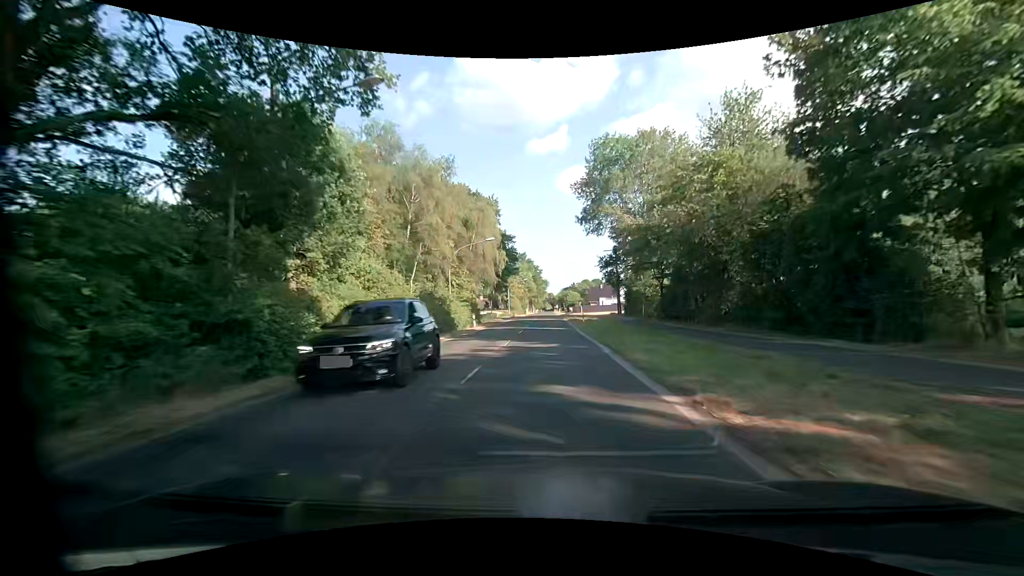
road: secondary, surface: asphalt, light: Day
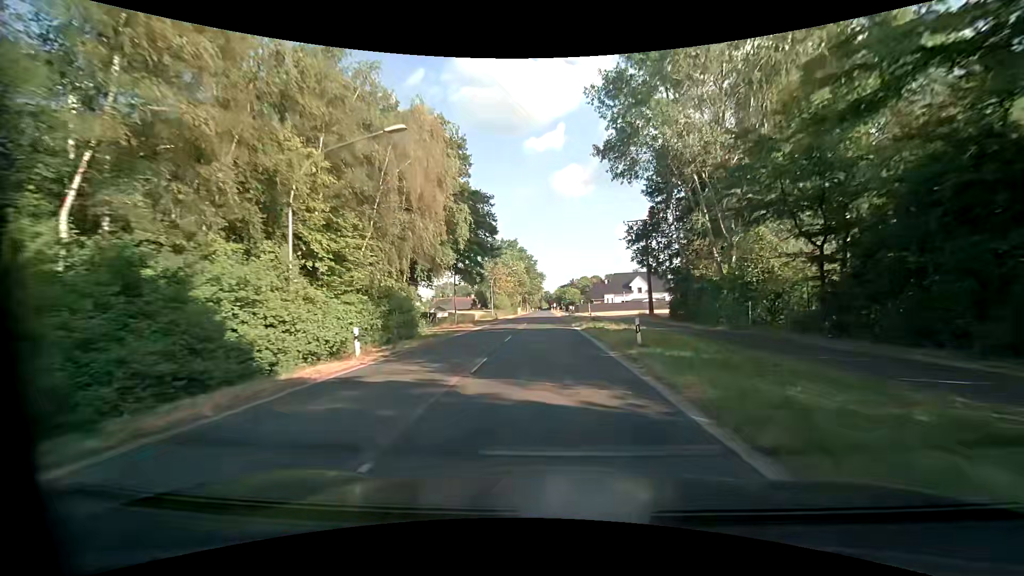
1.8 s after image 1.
(-0.1, +25.5) m; 0°
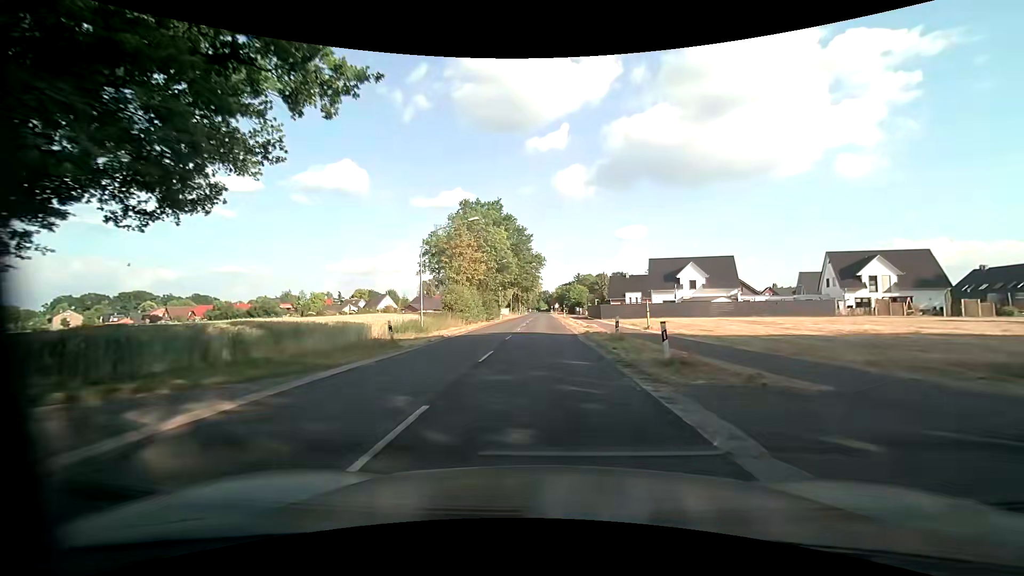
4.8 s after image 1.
(-0.2, +42.5) m; +1°
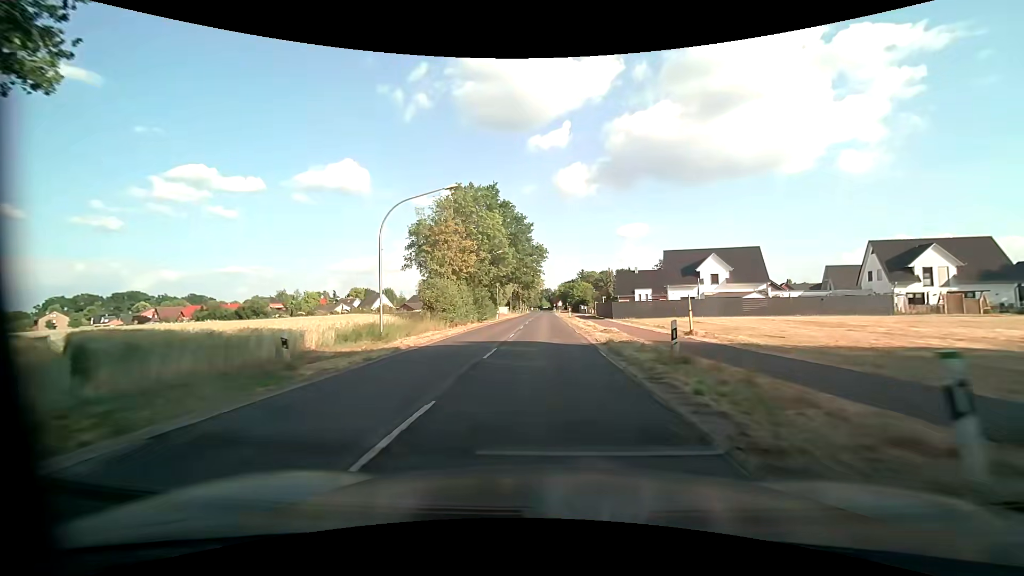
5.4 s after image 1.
(-0.1, +8.5) m; -1°
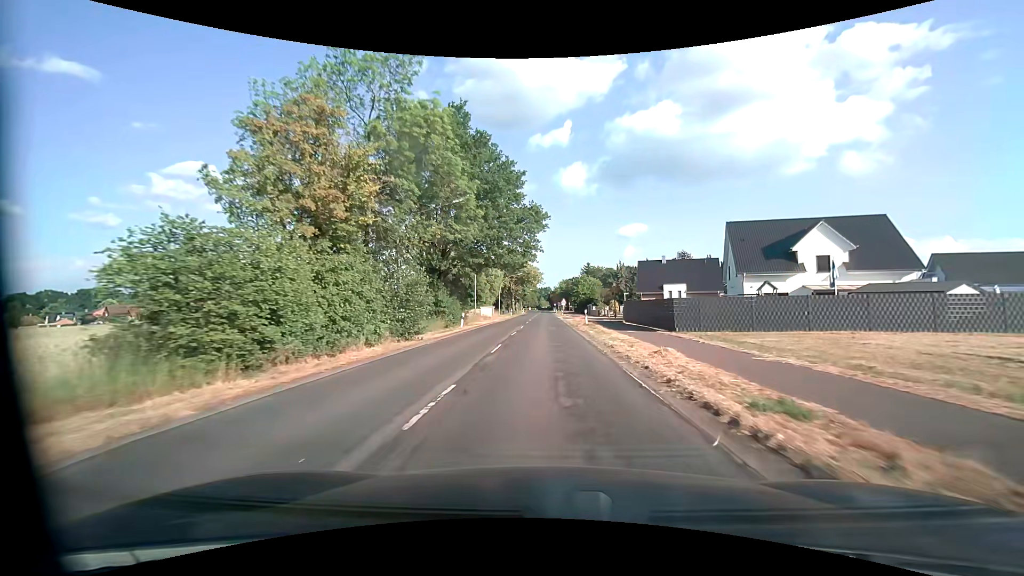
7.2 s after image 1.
(-0.2, +25.6) m; 0°
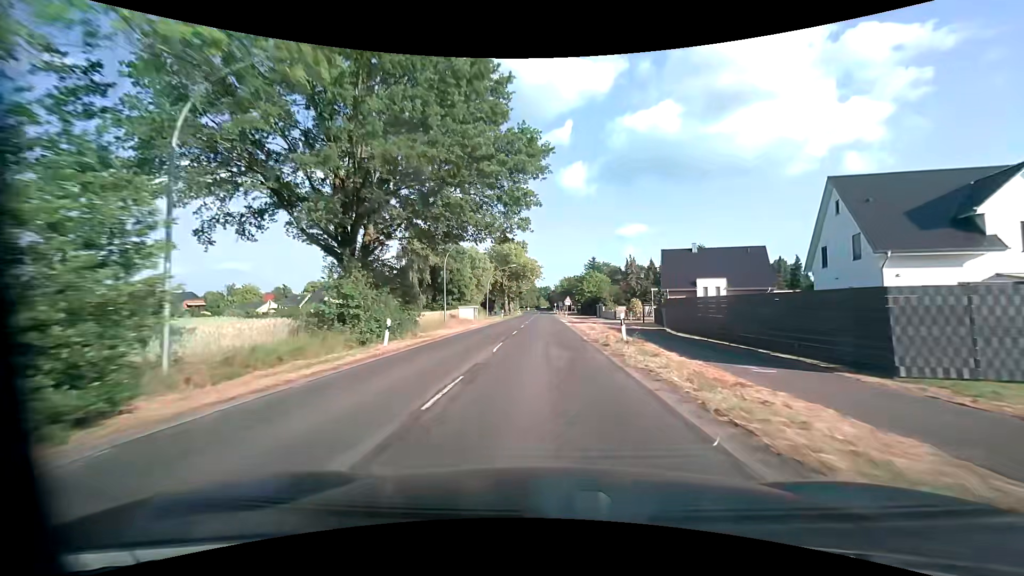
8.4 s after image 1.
(0.0, +17.1) m; 0°
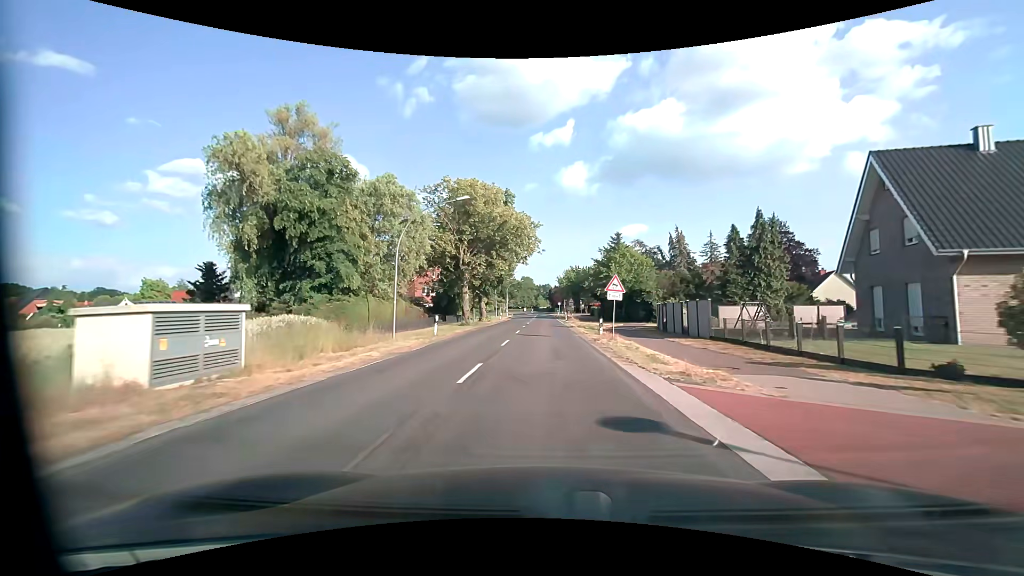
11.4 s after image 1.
(-0.1, +42.8) m; 0°
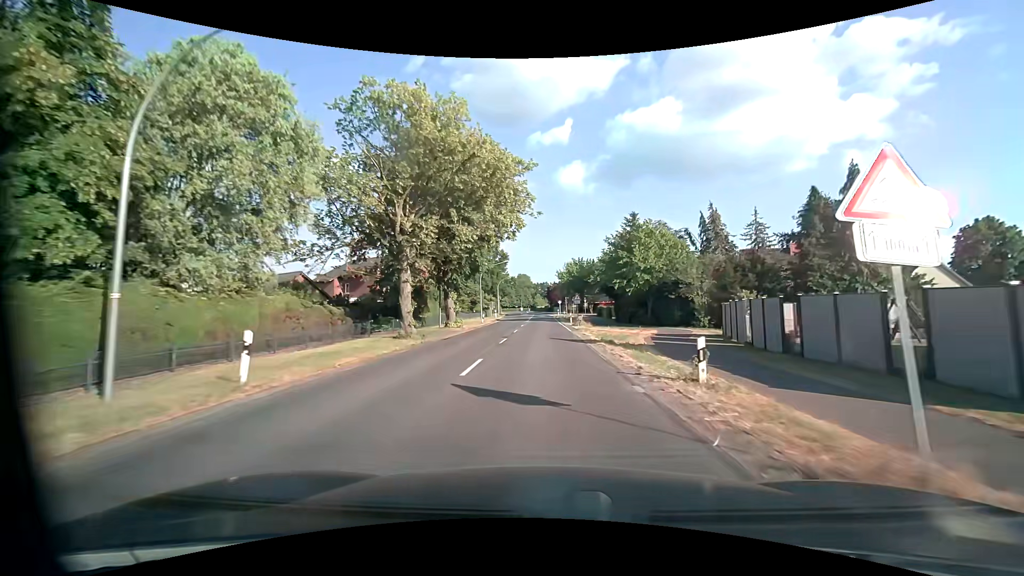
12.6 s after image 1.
(0.0, +17.1) m; 0°
(0, +10) (0, +20) (0, +30) (0, +40) (0, +50) (0, +60) (0, +70) (0, +80) (0, +90) (-1, +100) m
